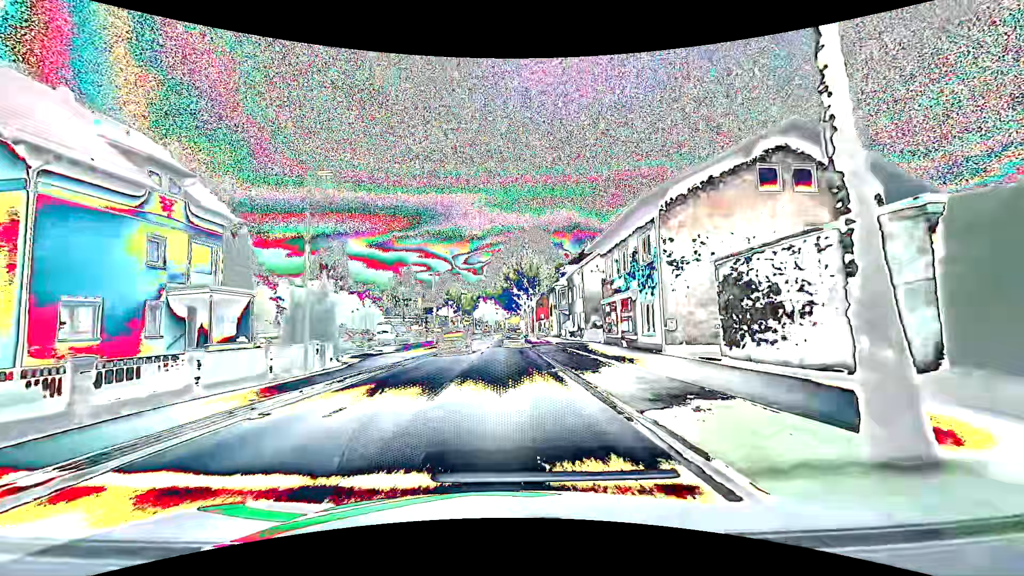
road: primary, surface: asphalt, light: Day
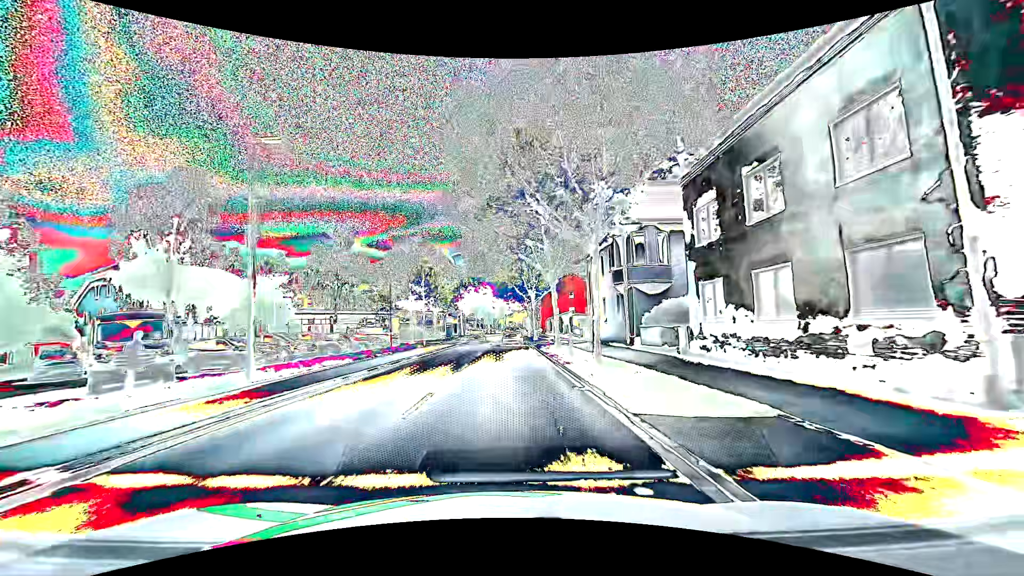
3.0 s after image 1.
(-0.2, +38.3) m; -1°
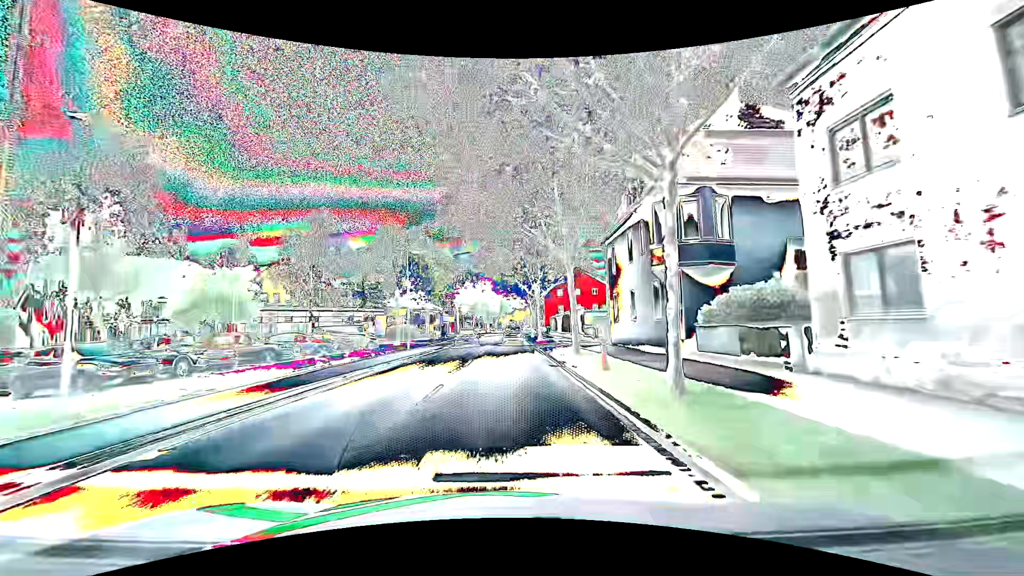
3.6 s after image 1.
(0.0, +7.6) m; 0°
(0, +10) (0, +20) (0, +30) (0, +40) (0, +50) (0, +60) (0, +70) (0, +80) (+1, +90) (+3, +100) m
